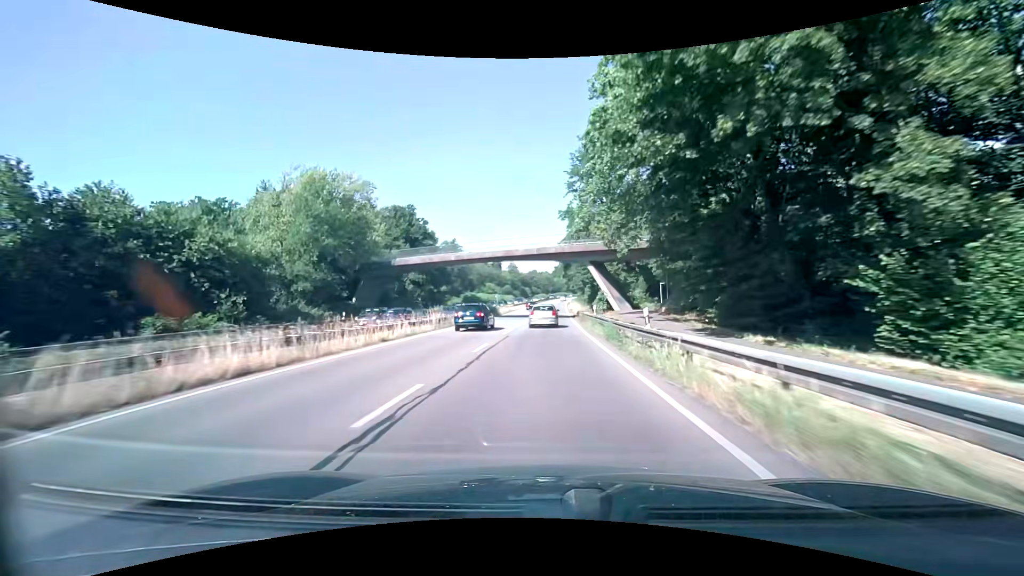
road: trunk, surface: asphalt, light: Day
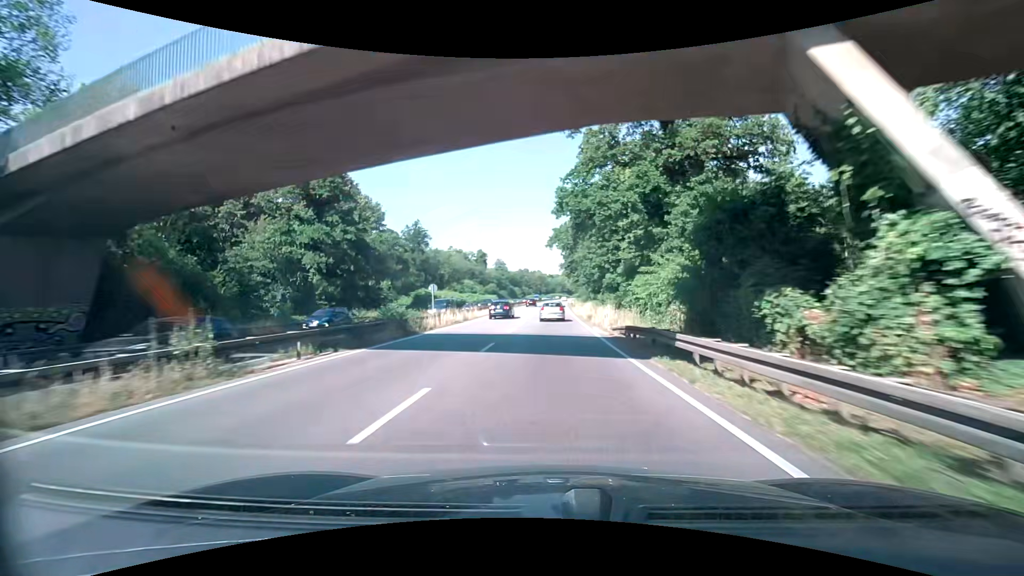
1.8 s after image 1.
(+0.2, +36.7) m; +1°
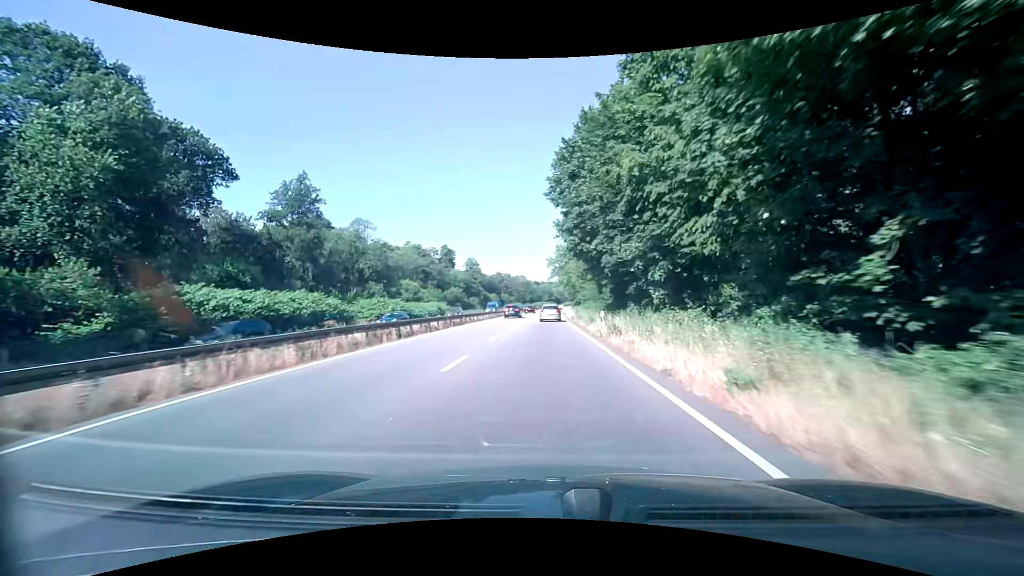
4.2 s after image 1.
(+0.9, +48.9) m; +2°
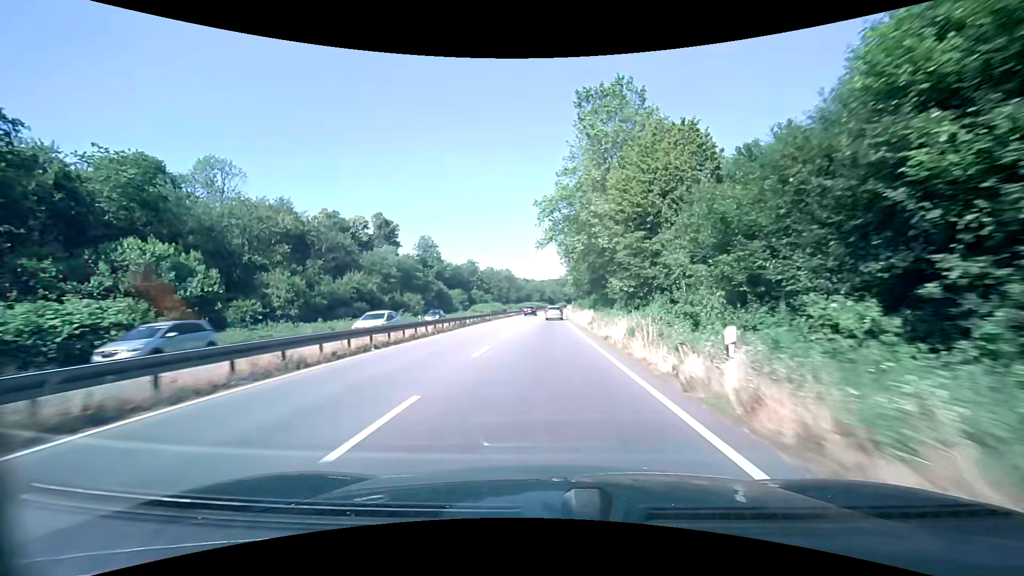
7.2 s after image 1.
(+0.3, +59.8) m; +1°
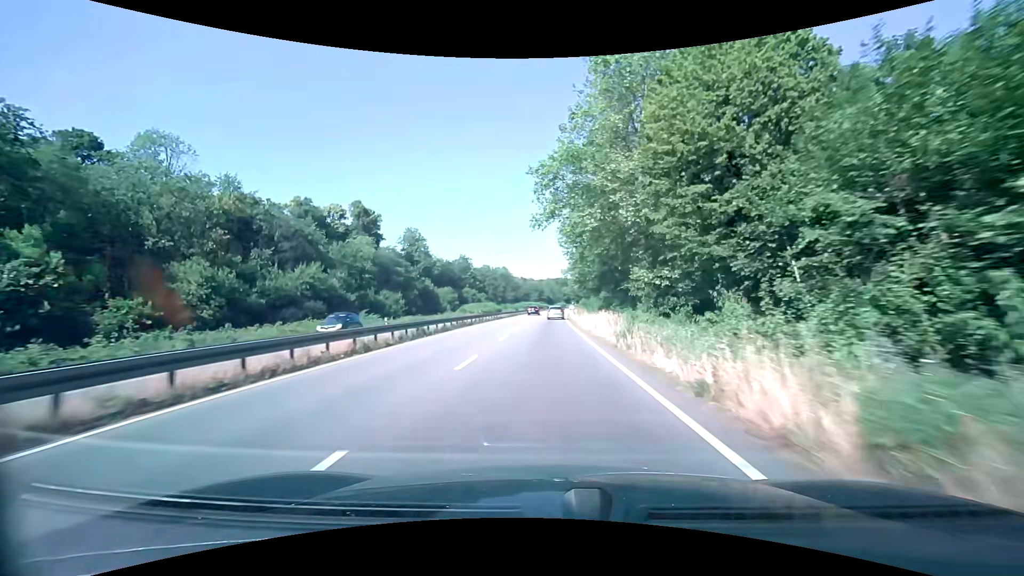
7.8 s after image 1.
(0.0, +11.8) m; 0°
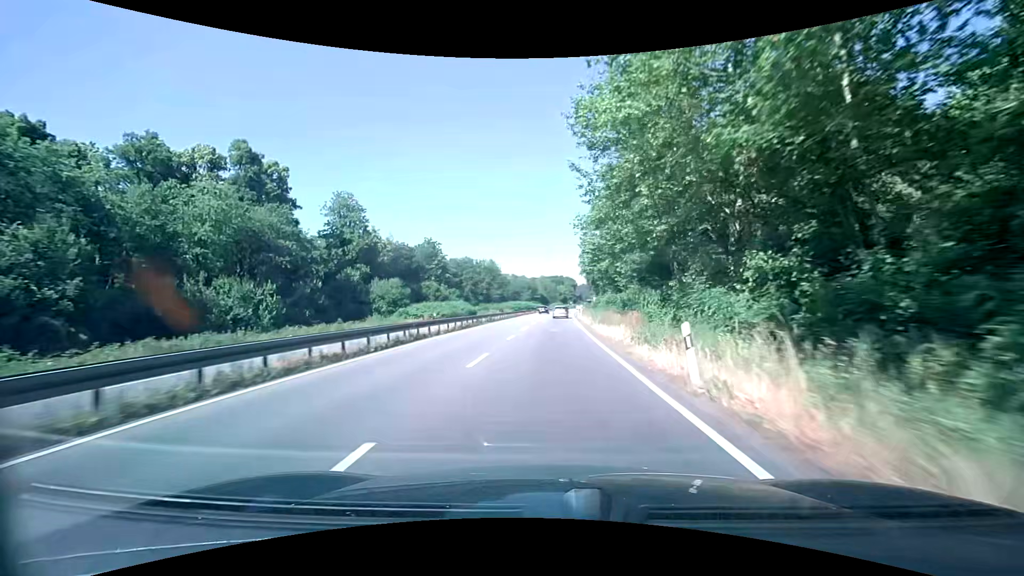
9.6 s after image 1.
(+0.1, +35.8) m; +1°
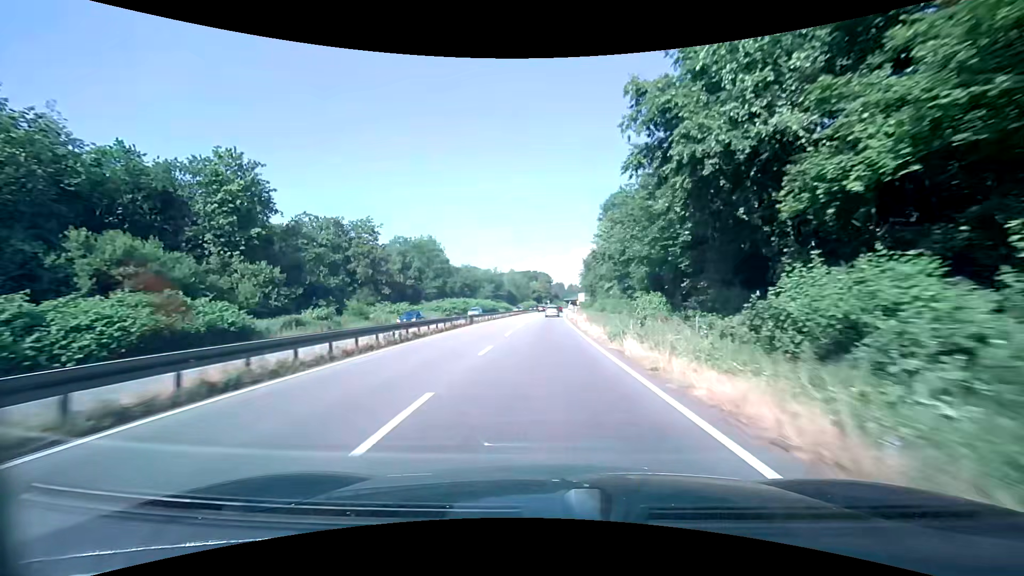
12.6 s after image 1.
(+1.5, +60.4) m; +3°
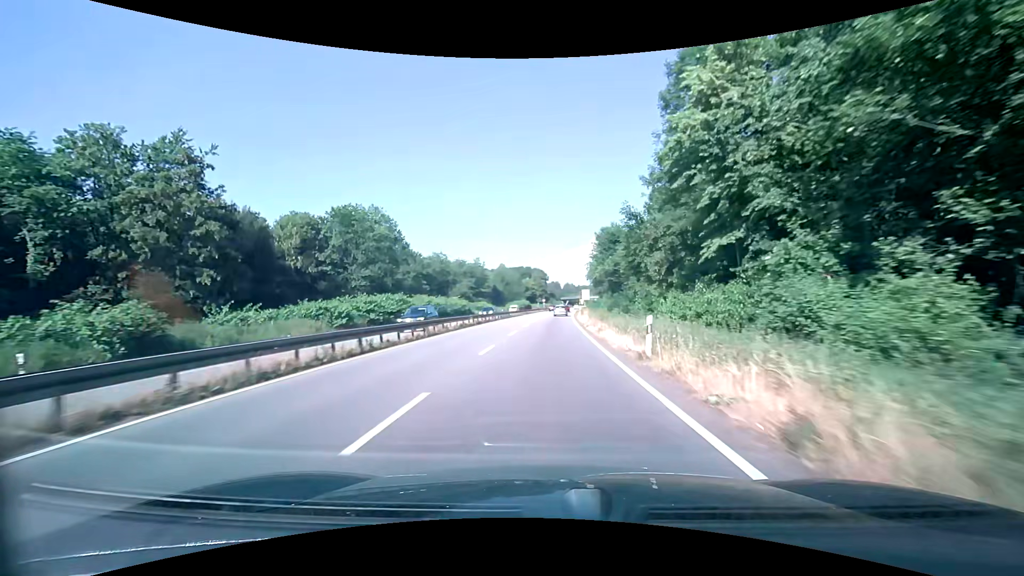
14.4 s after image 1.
(+0.1, +36.0) m; 0°
